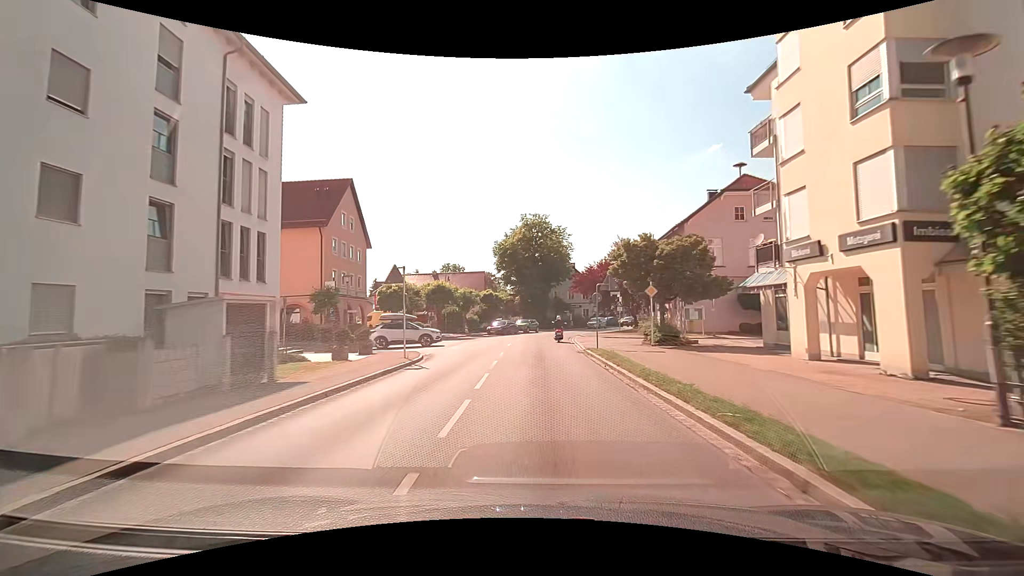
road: tertiary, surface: asphalt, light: Day
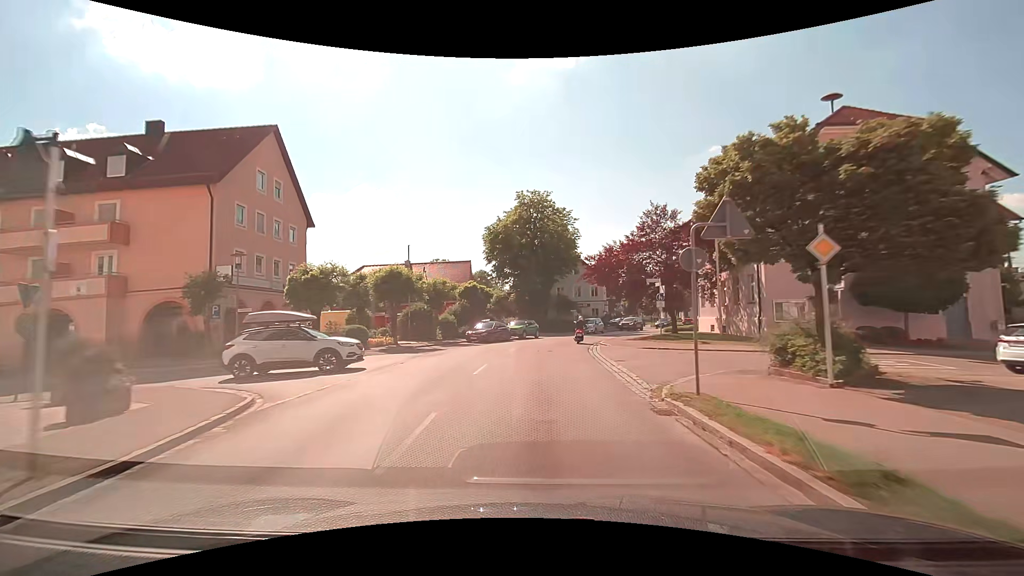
(0.0, +14.2) m; 0°
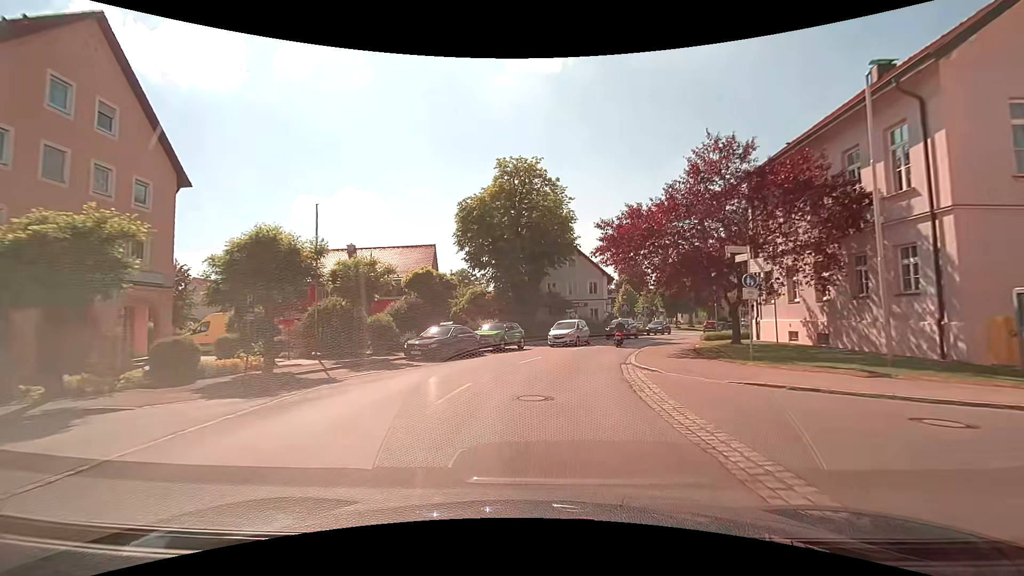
(+0.1, +13.3) m; +1°
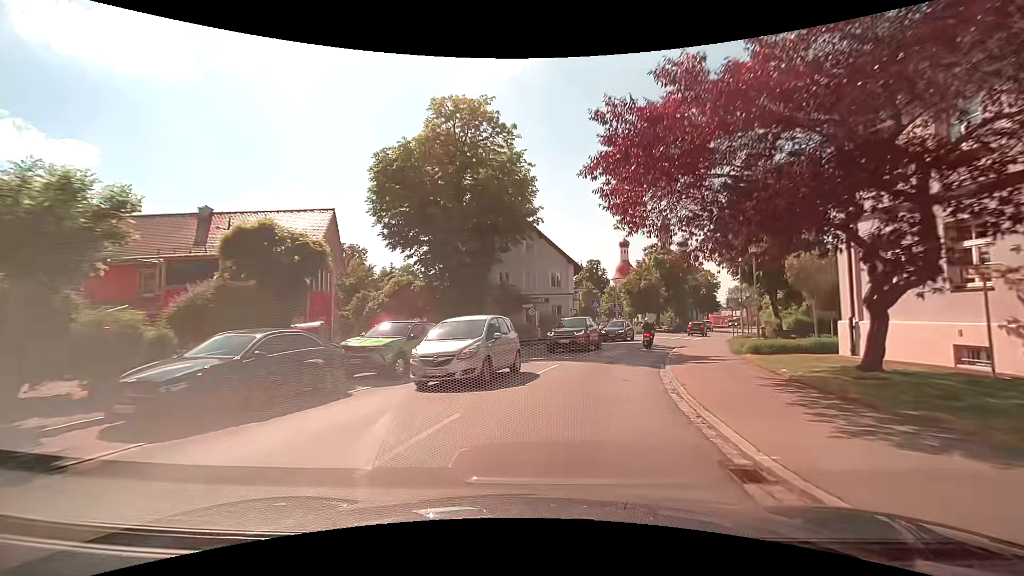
(+0.5, +12.6) m; +5°
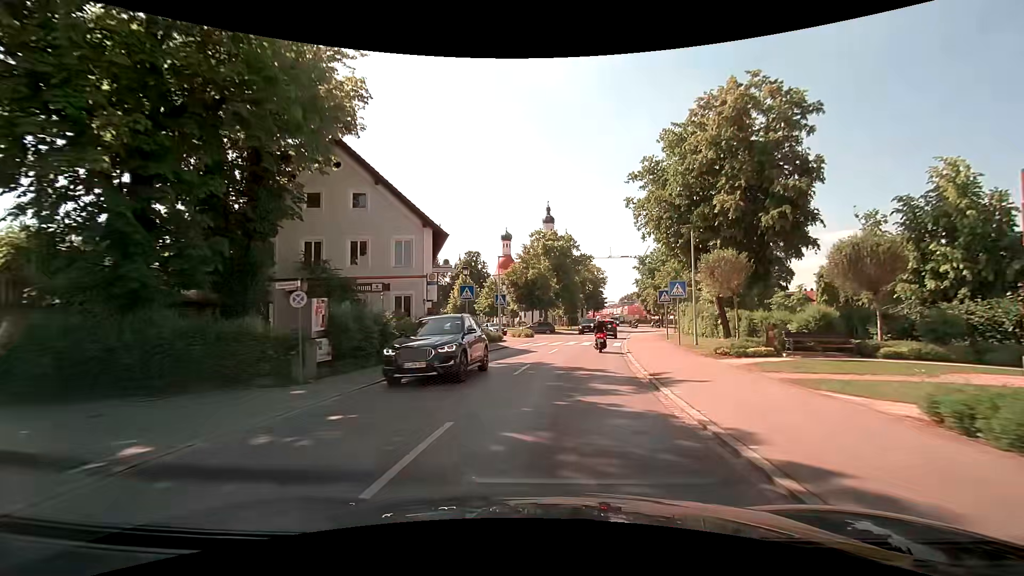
(+2.2, +18.0) m; +15°
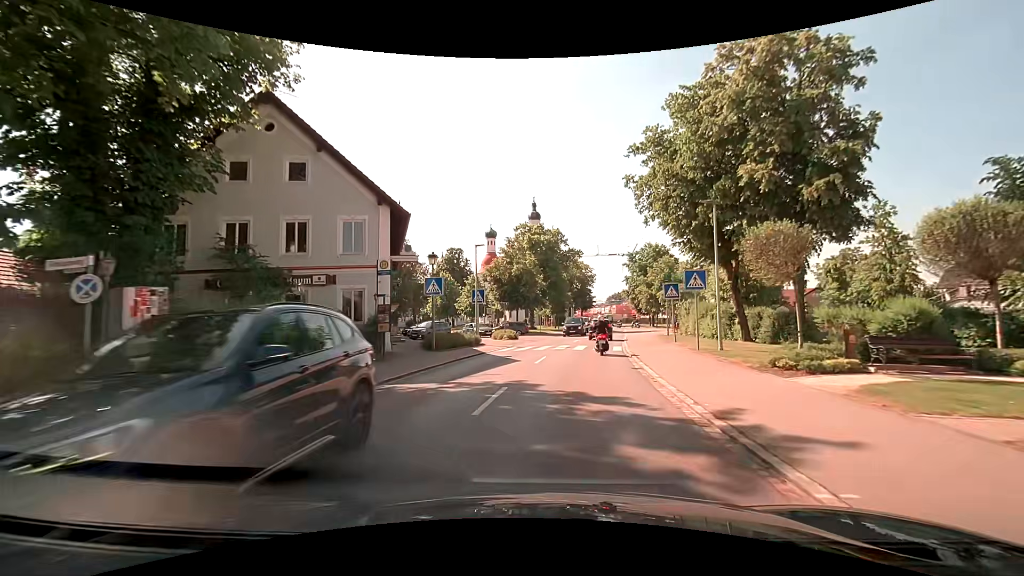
(0.0, +5.4) m; +1°
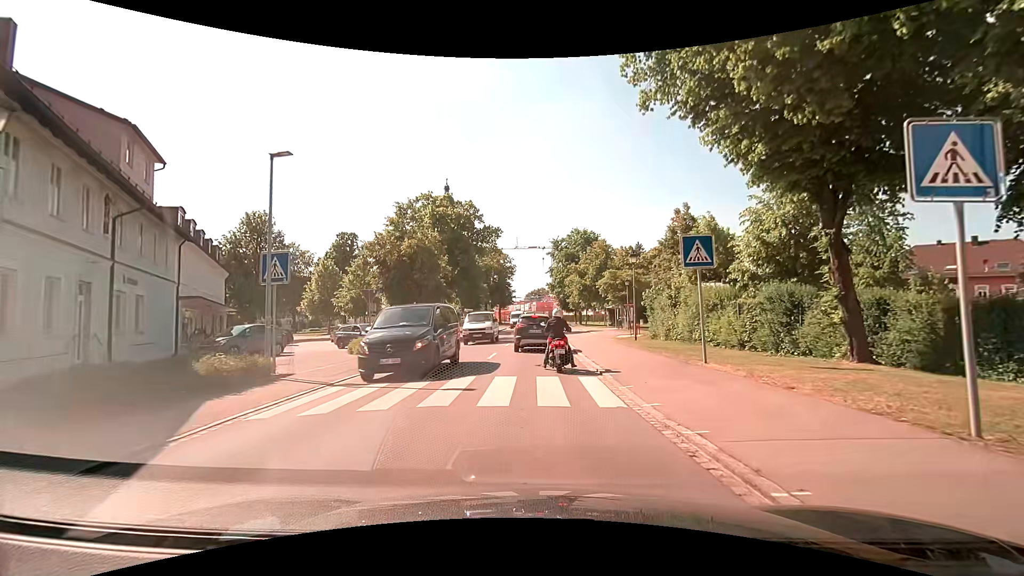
(+0.7, +16.2) m; +9°
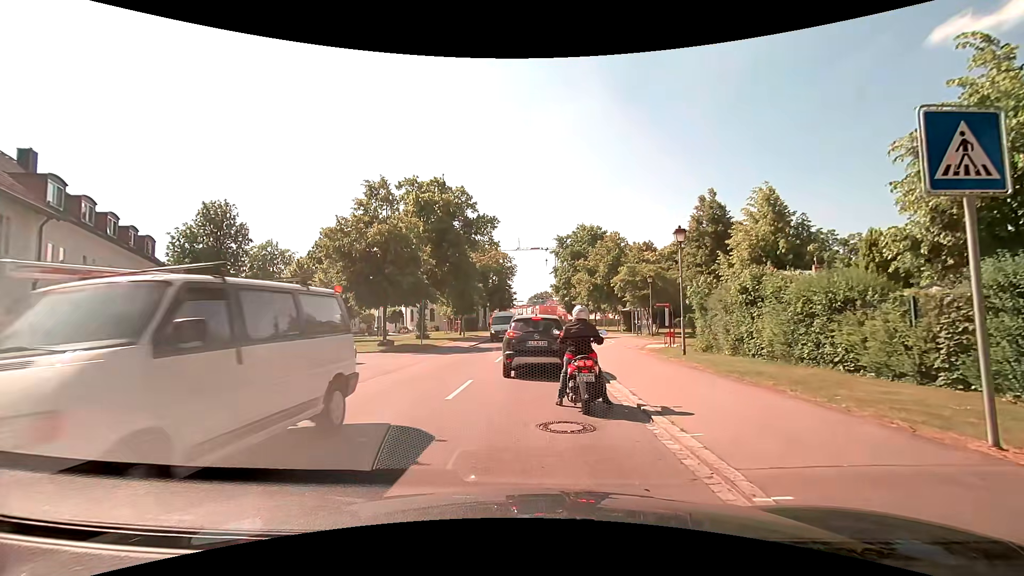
(0.0, +7.9) m; 0°
